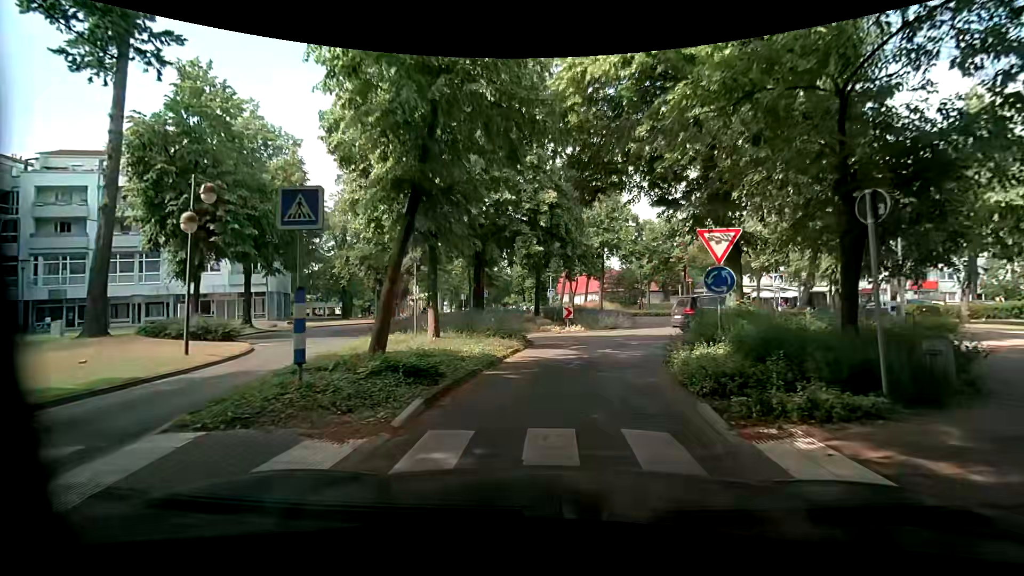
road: residential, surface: asphalt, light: Day
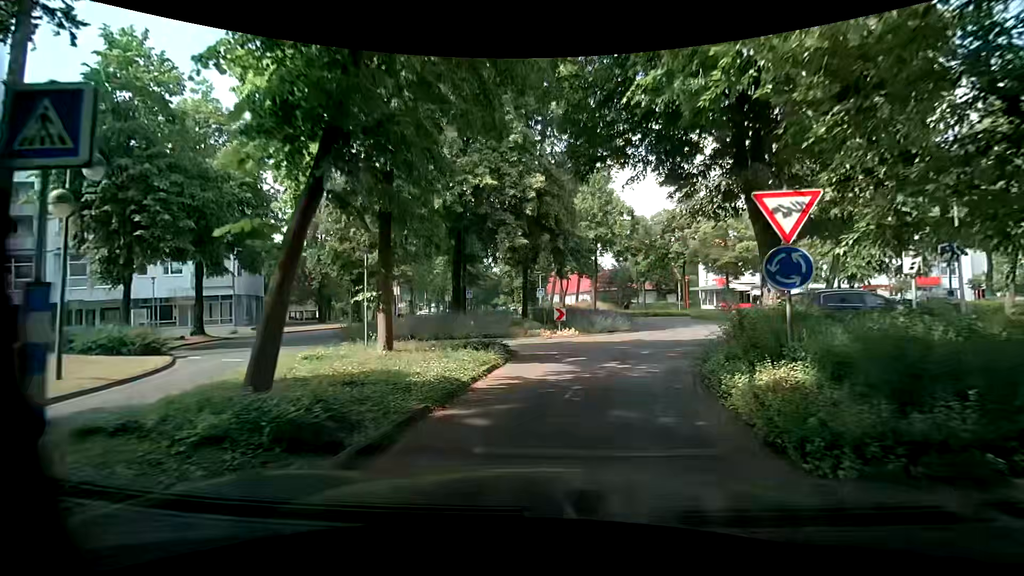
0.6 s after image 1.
(0.0, +3.4) m; 0°
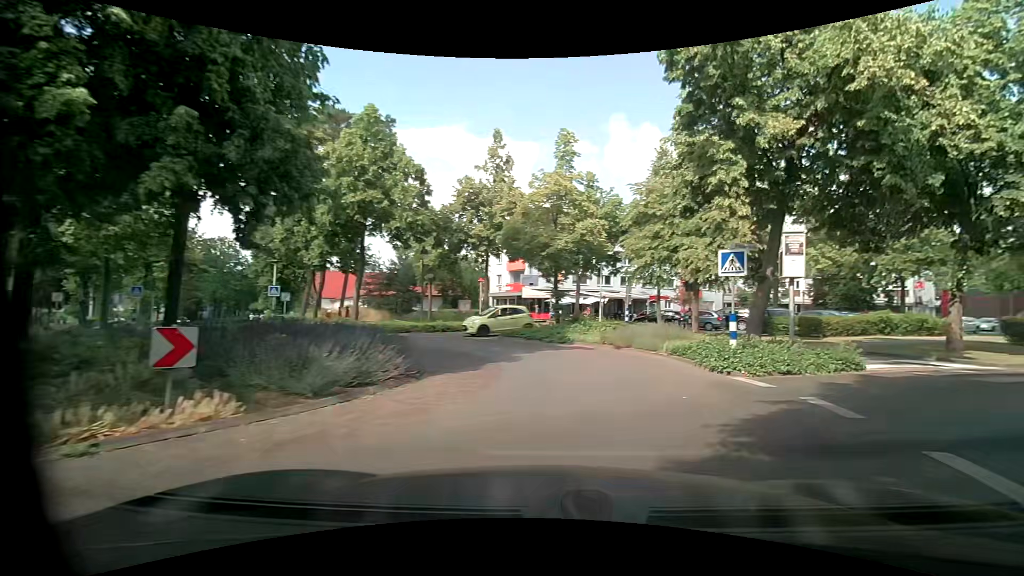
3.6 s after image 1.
(+1.8, +14.4) m; +25°
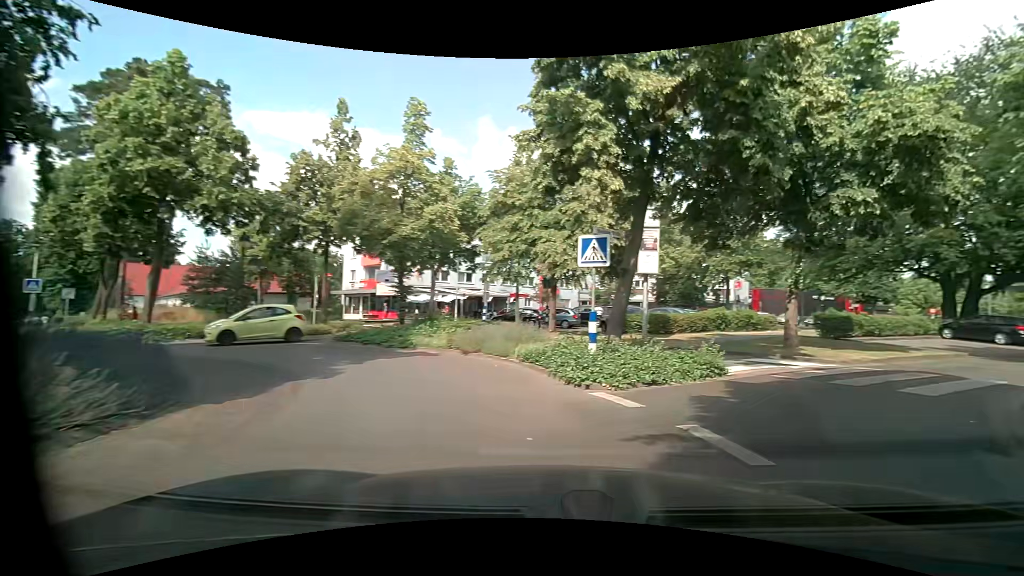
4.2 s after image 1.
(+0.4, +2.9) m; +17°
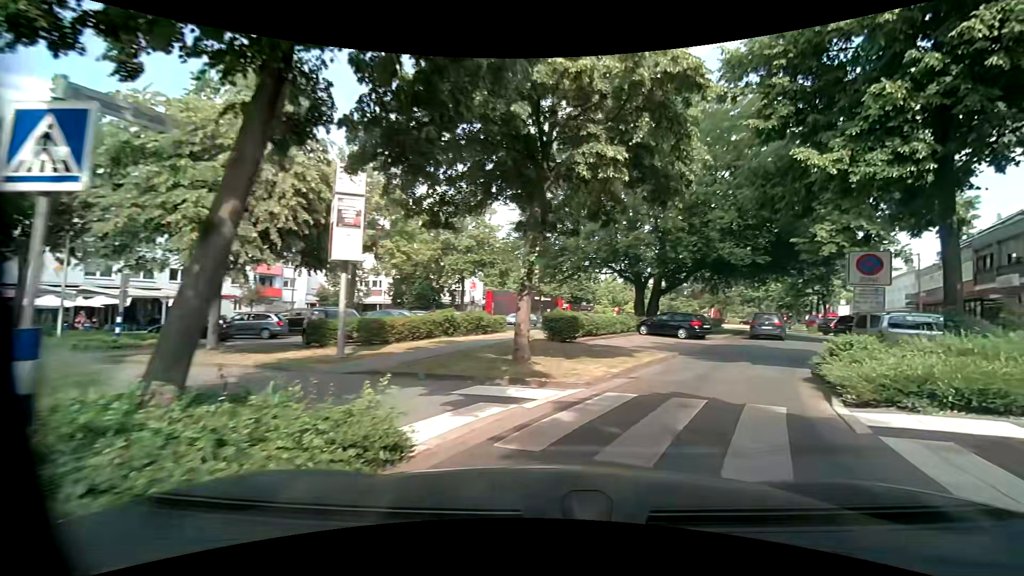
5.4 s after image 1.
(+1.5, +5.9) m; +28°
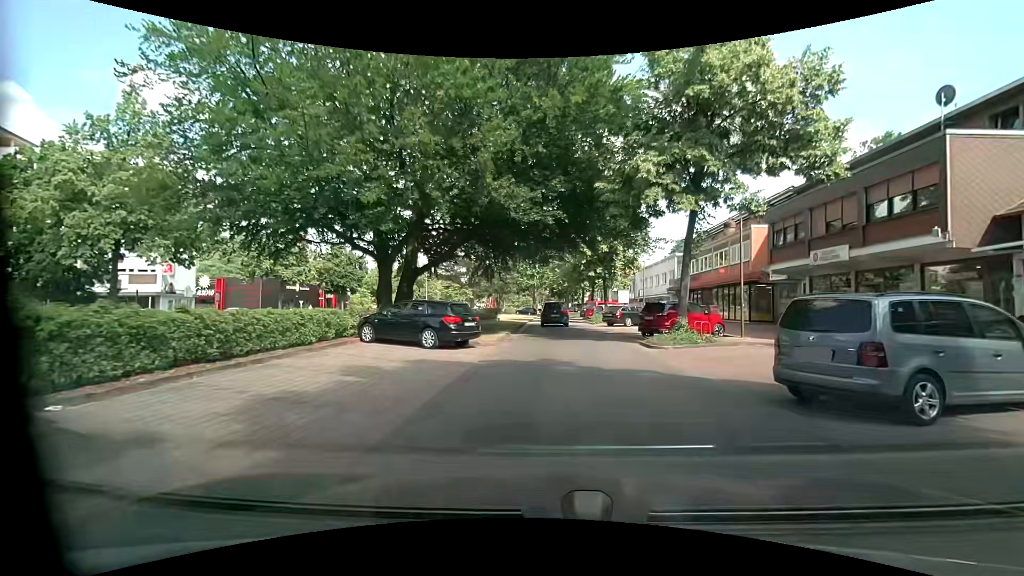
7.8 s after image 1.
(+3.7, +13.6) m; +22°
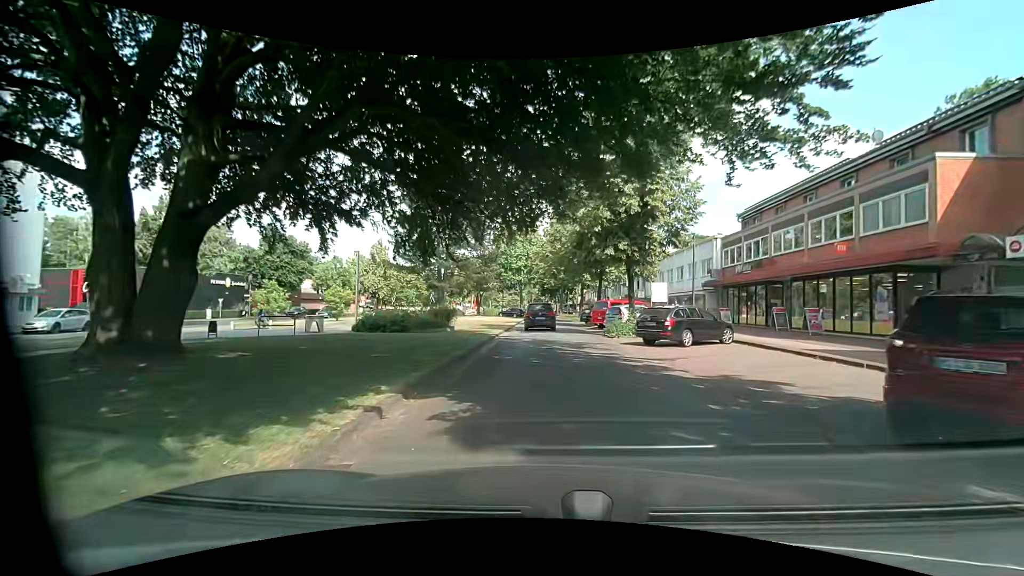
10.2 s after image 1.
(+0.3, +16.4) m; +2°
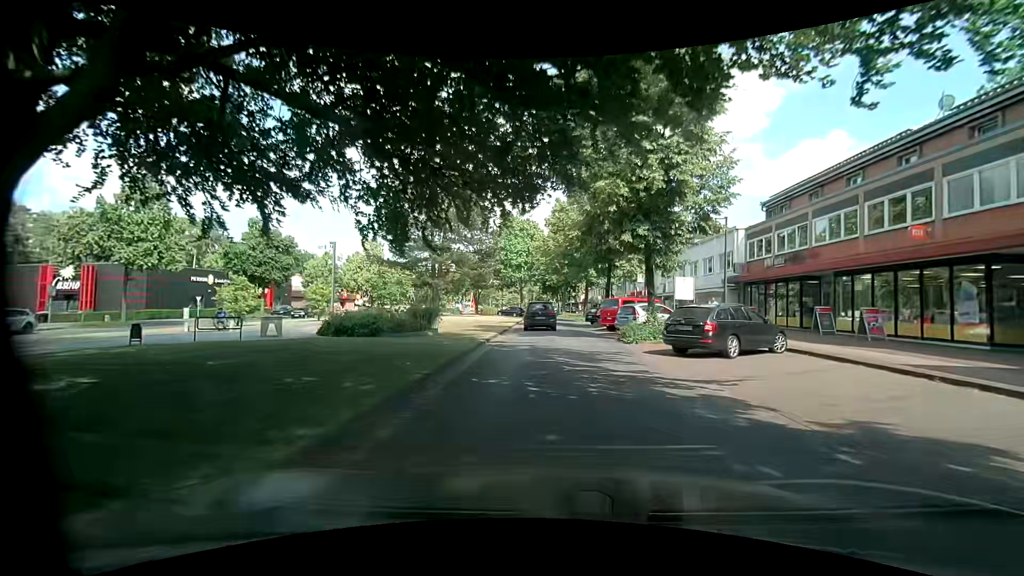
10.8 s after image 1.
(0.0, +4.1) m; -1°
(0, +10) (0, +20) (0, +30) (0, +40) (0, +50) (0, +60) (0, +70) (0, +80) (0, +90) (0, +100) m
